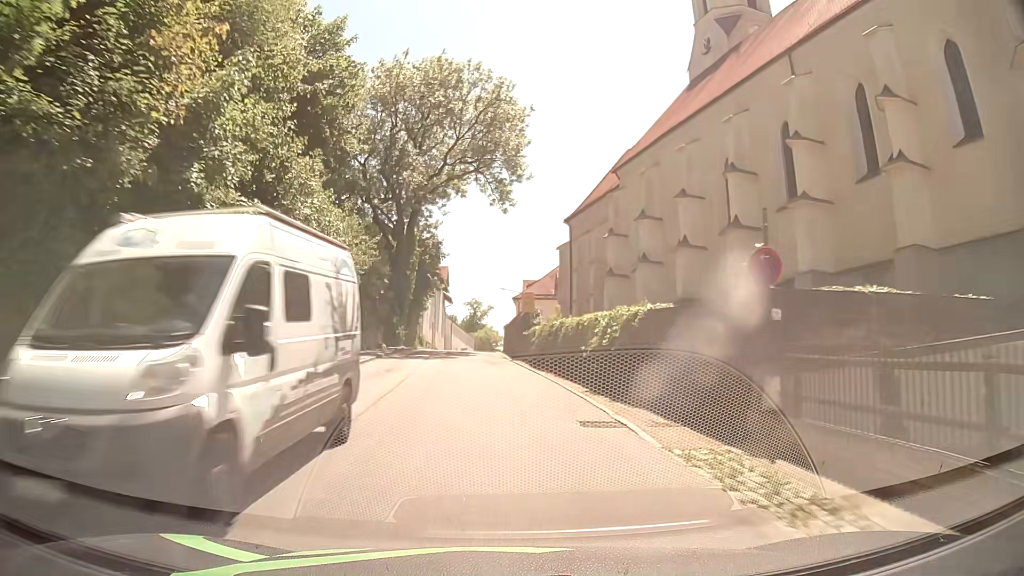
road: secondary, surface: asphalt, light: Day
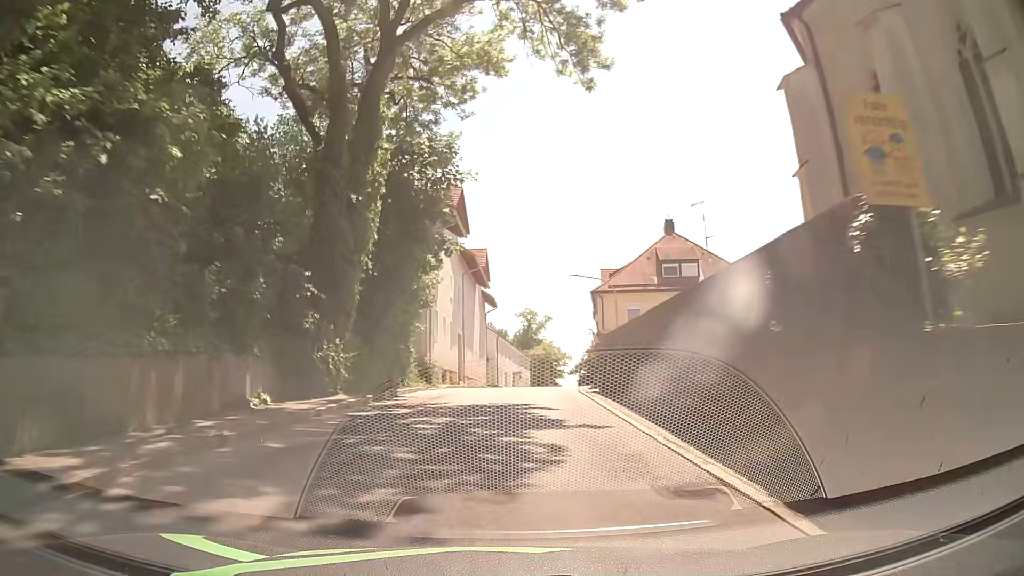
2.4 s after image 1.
(-1.7, +29.8) m; -5°
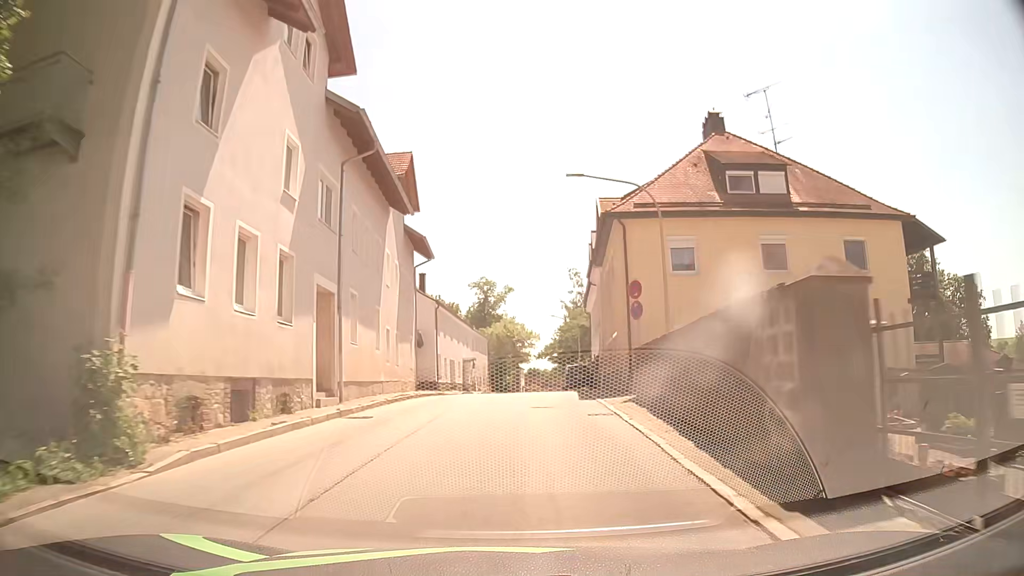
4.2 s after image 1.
(+0.5, +22.9) m; +2°
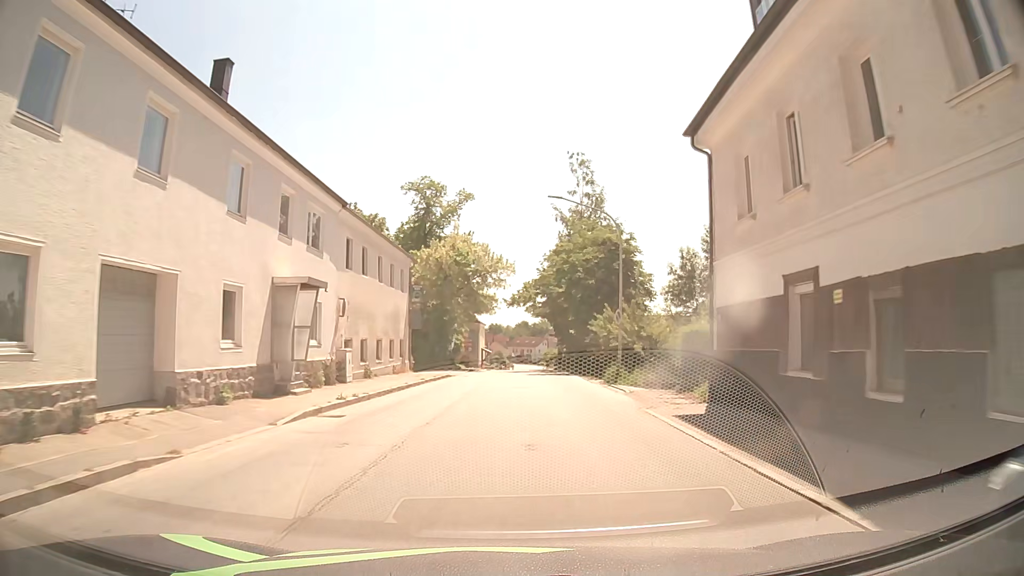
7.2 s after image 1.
(+1.6, +39.5) m; +4°
(0, +10) (0, +20) (+1, +30) (+1, +40) (+1, +50) (+1, +60) (+1, +70) (+1, +80) (+2, +90) (+2, +100) m
